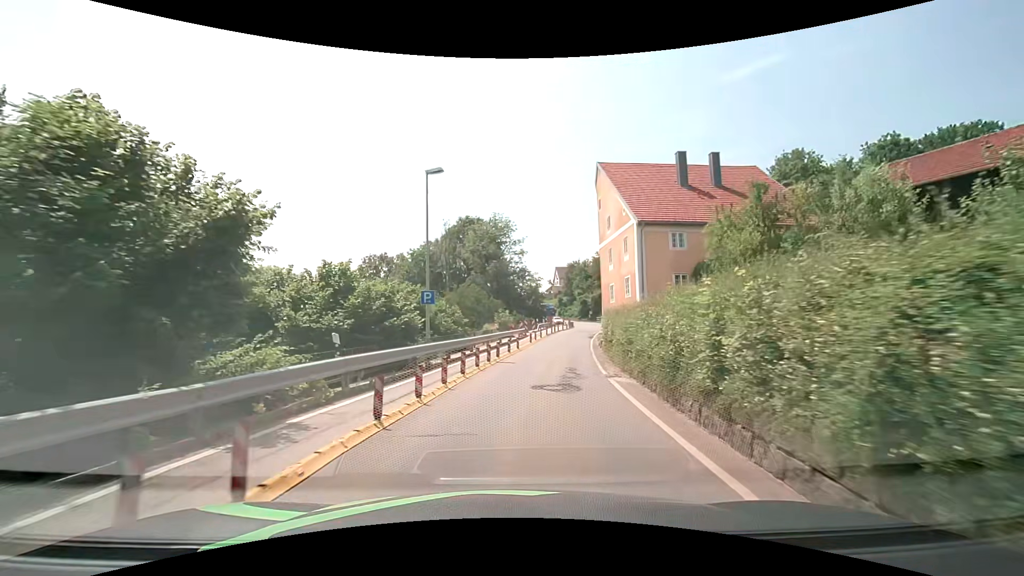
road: secondary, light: Day
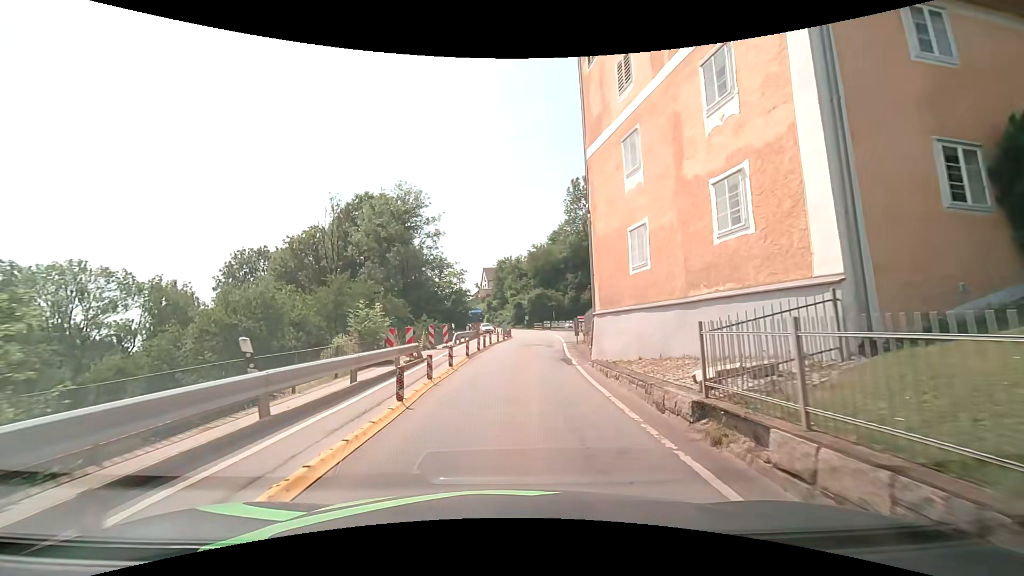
(+1.7, +22.3) m; +8°
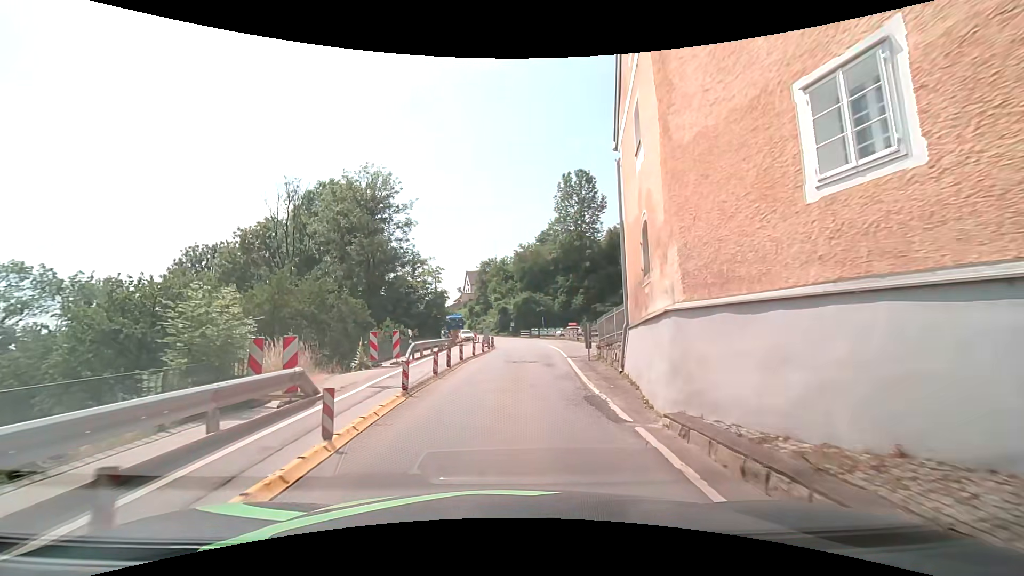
(+0.1, +8.8) m; +2°
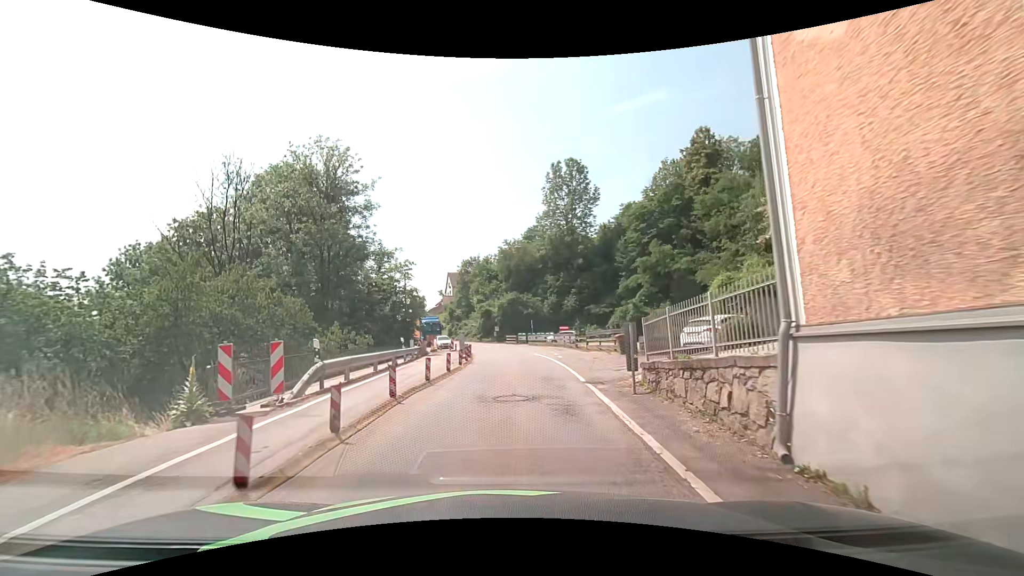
(0.0, +8.6) m; 0°
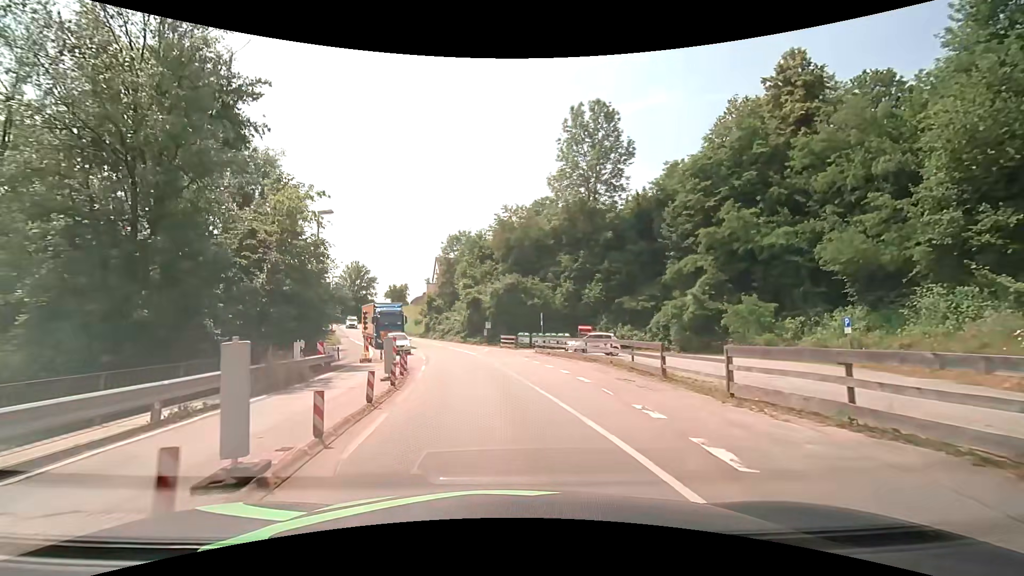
(+1.0, +21.7) m; +2°
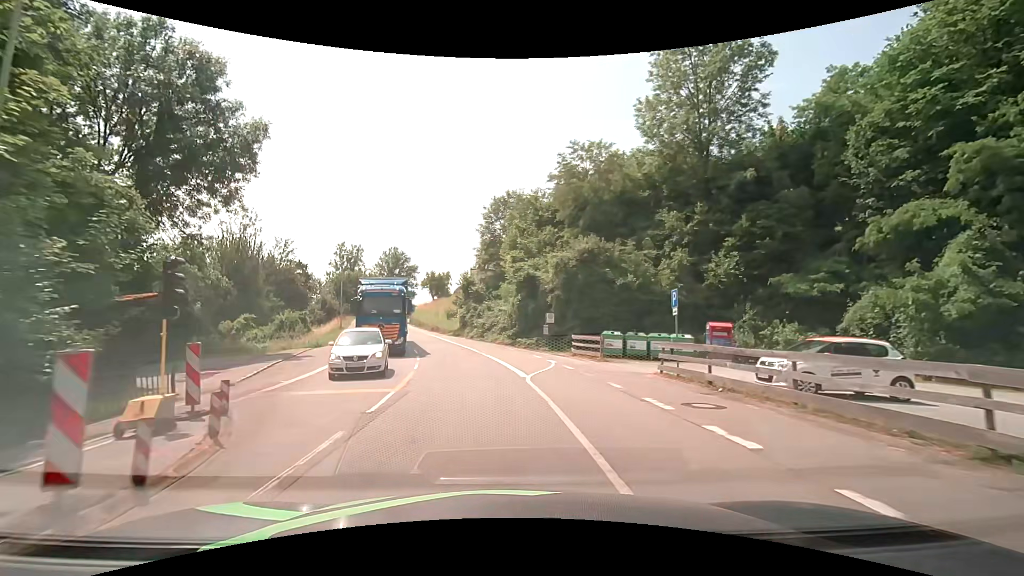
(-1.1, +19.8) m; -6°
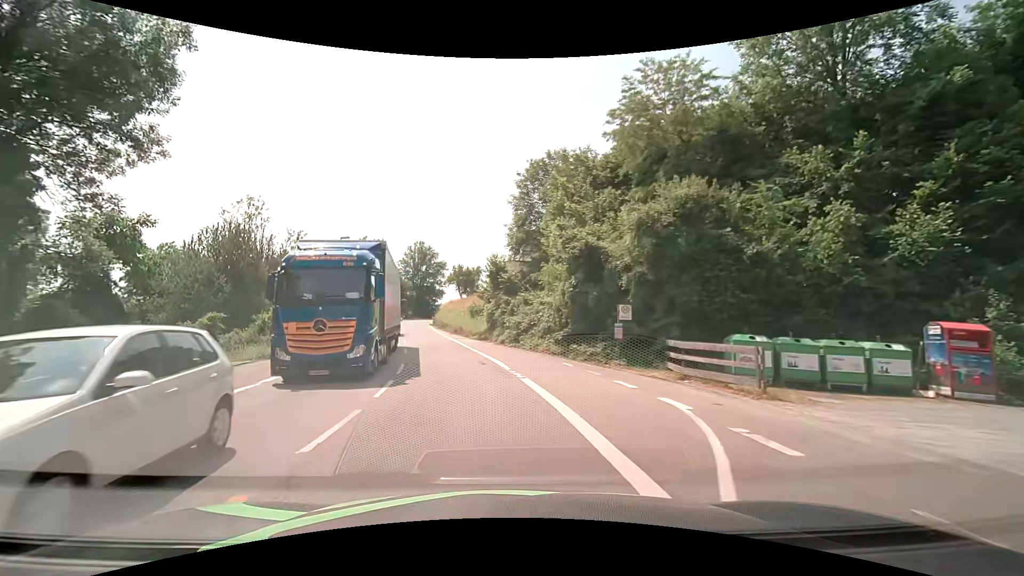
(-0.5, +12.5) m; -4°
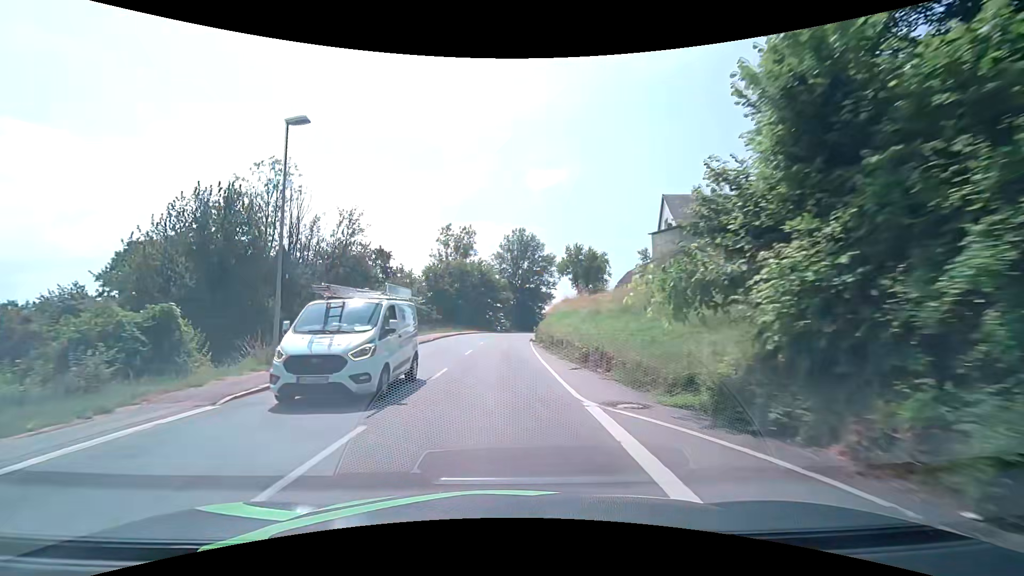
(-3.6, +29.2) m; -13°
(0, +10) (0, +20) (-1, +30) (0, +40) (+1, +50) (+3, +60) (+6, +69) (+10, +78) (+15, +87) (+20, +95) m
